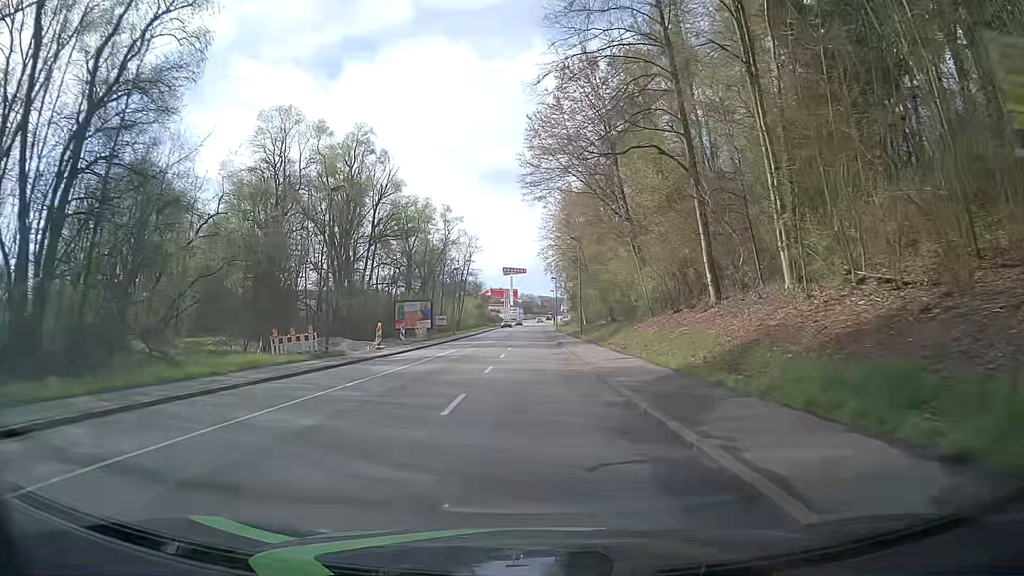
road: tertiary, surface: asphalt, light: Day
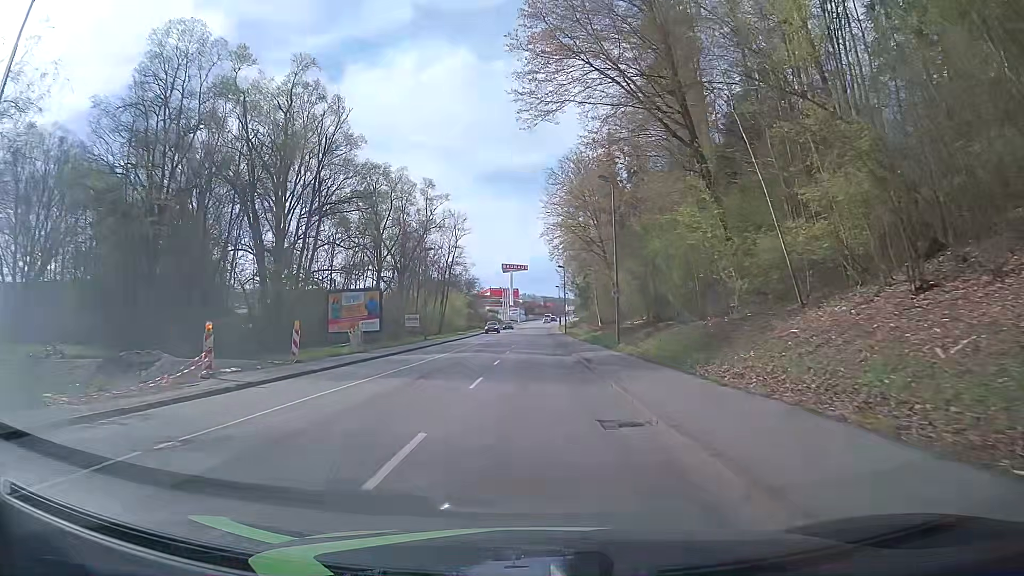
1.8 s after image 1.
(+0.2, +22.8) m; -1°
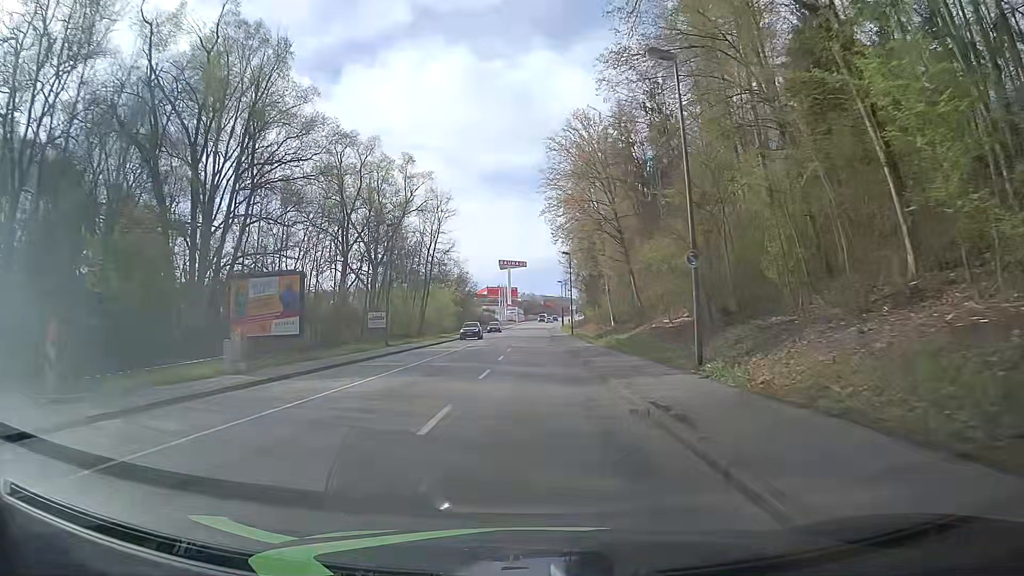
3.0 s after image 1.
(+0.3, +15.2) m; +1°
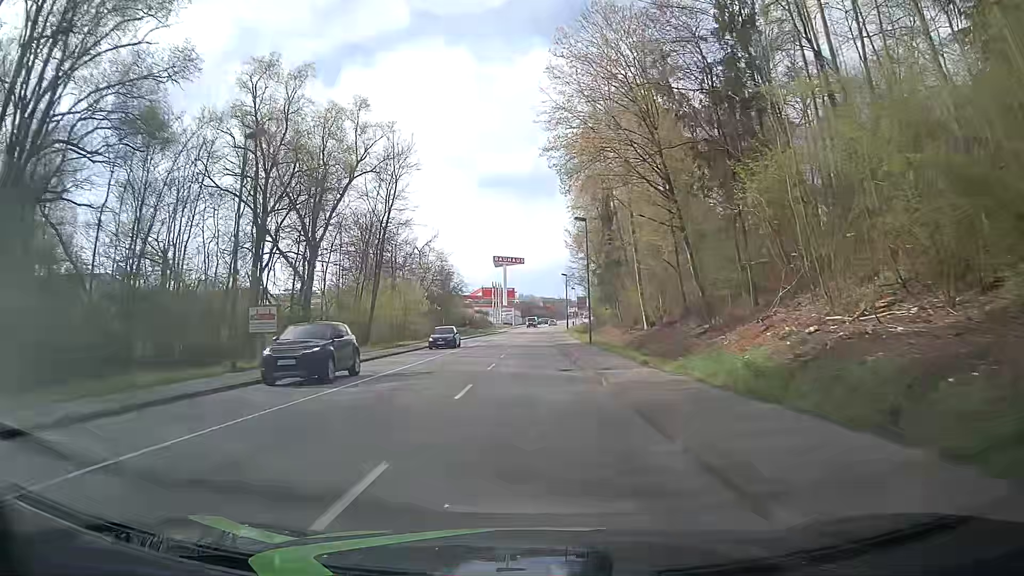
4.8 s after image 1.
(+0.2, +22.8) m; 0°
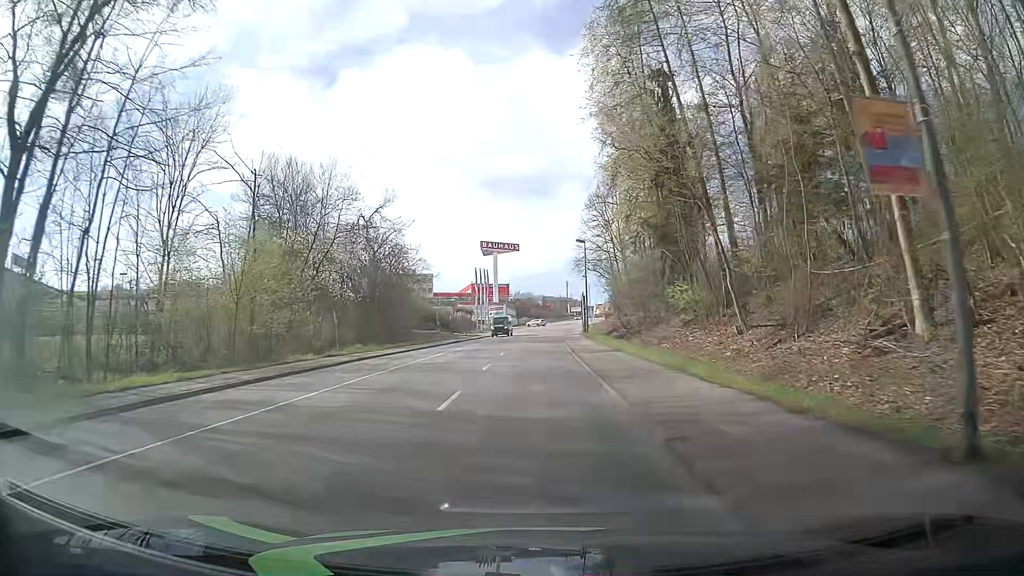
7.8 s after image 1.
(+0.1, +37.9) m; 0°
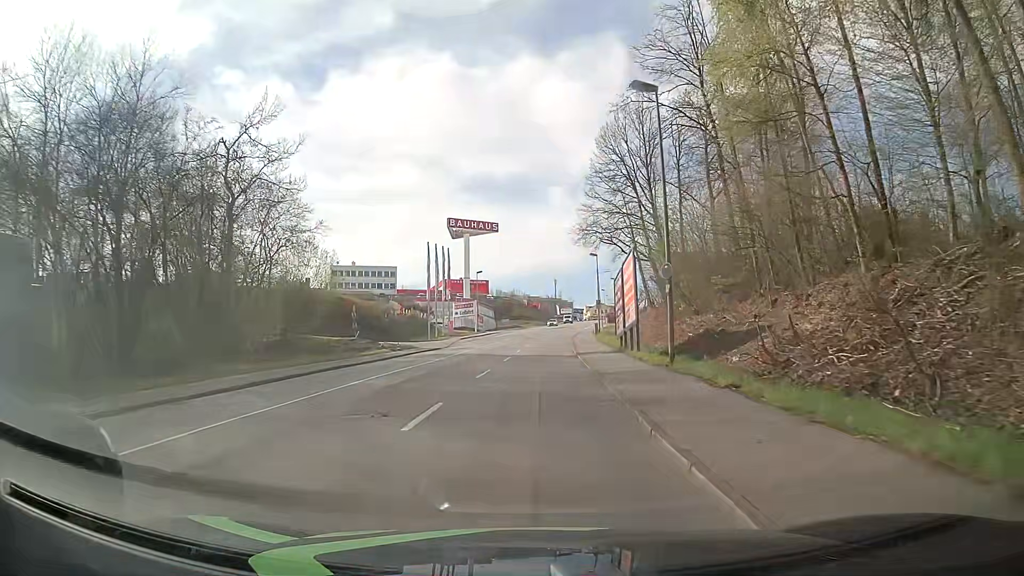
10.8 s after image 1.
(+0.7, +38.0) m; +2°
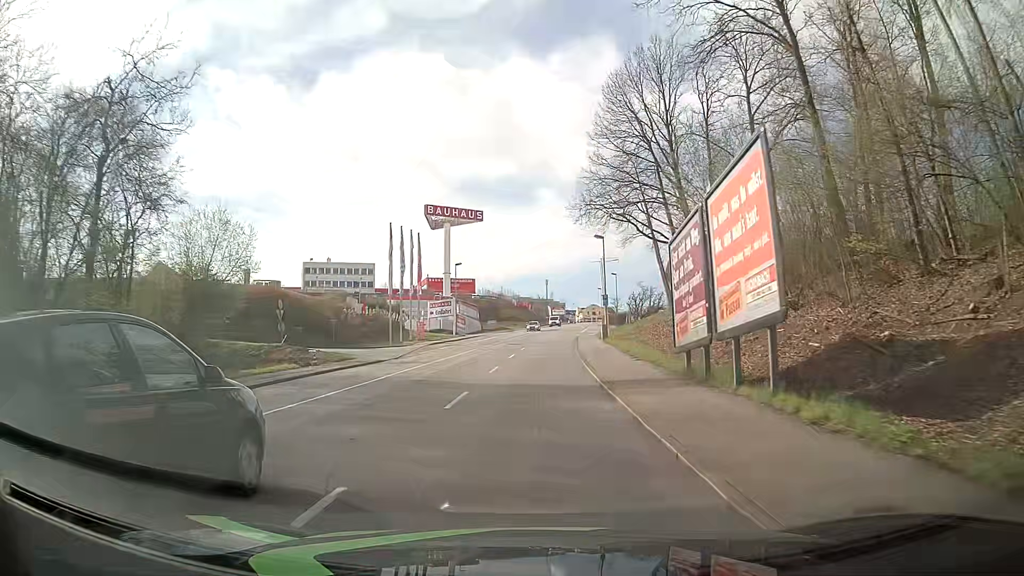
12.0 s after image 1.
(0.0, +15.2) m; 0°
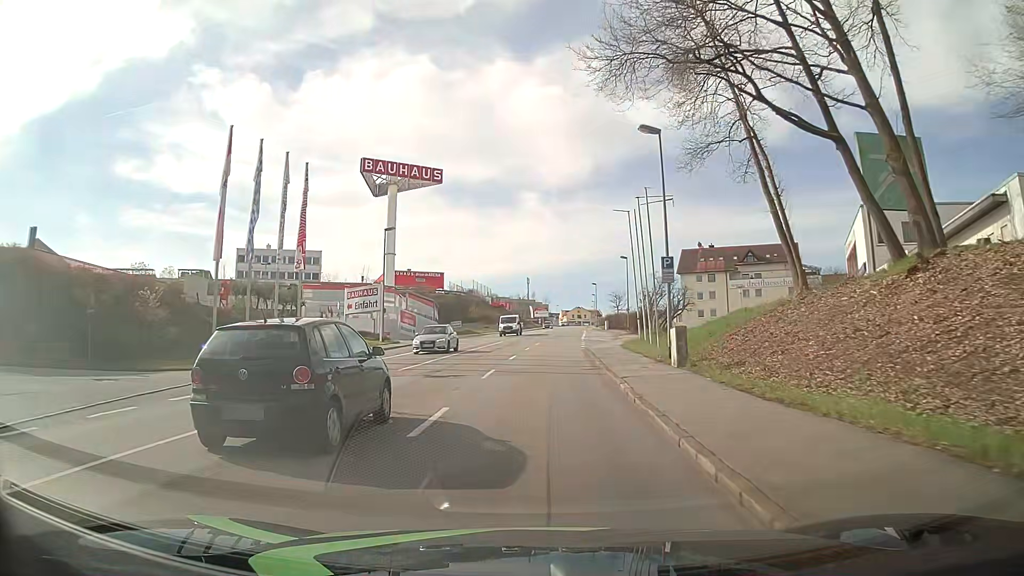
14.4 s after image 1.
(+0.5, +30.5) m; +2°
(0, +10) (0, +20) (+1, +30) (+1, +40) (+2, +50) (+2, +60) (+3, +70) (+4, +80) (+5, +90) (+5, +100) m
